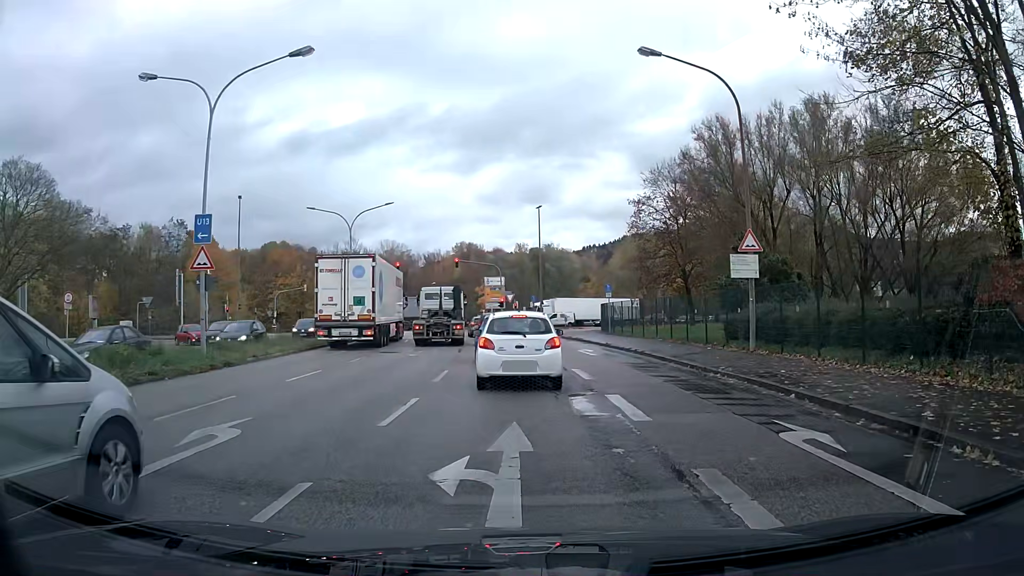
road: primary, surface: asphalt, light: Day
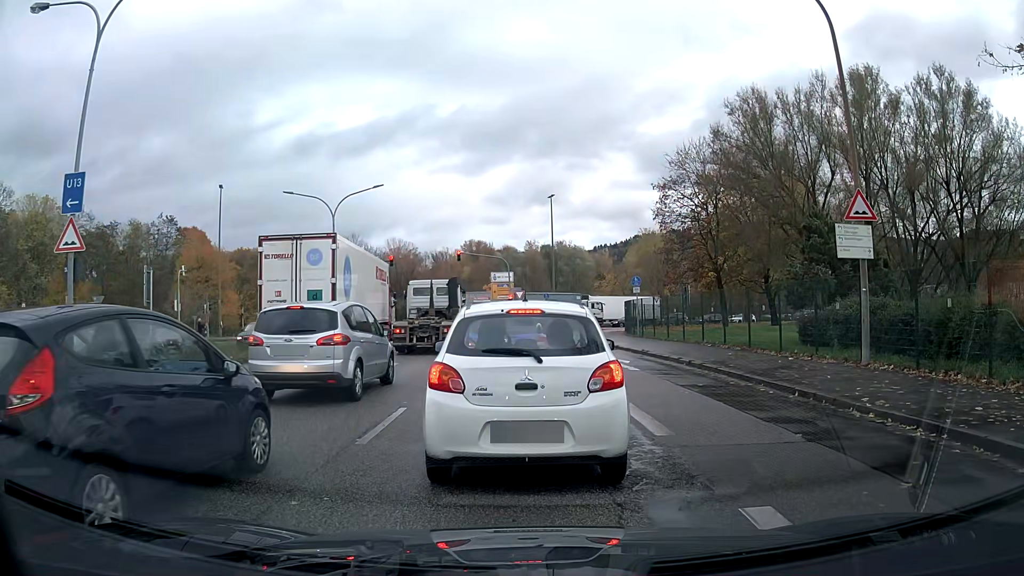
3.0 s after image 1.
(-0.1, +7.0) m; -1°
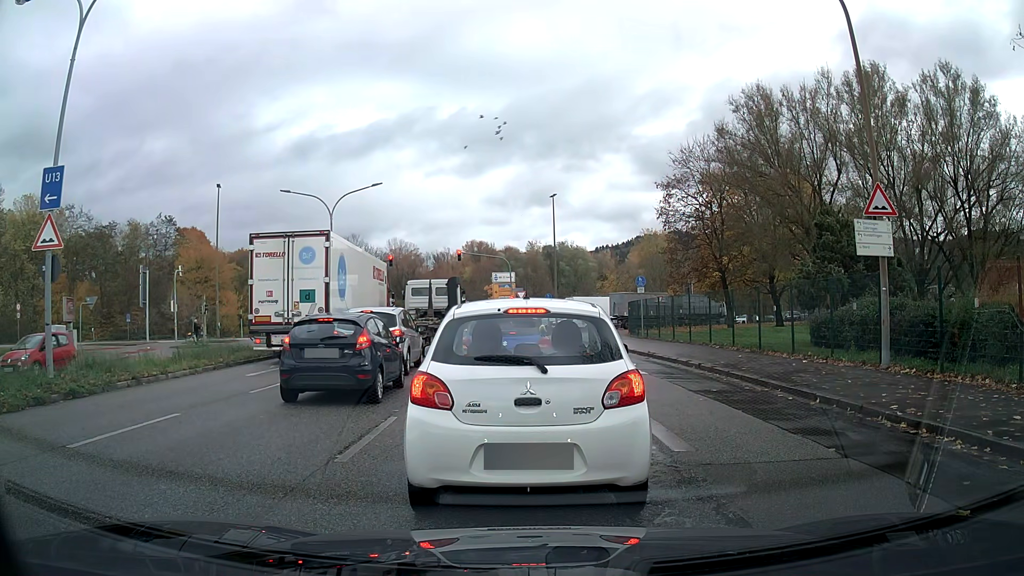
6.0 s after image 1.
(0.0, +0.9) m; 0°
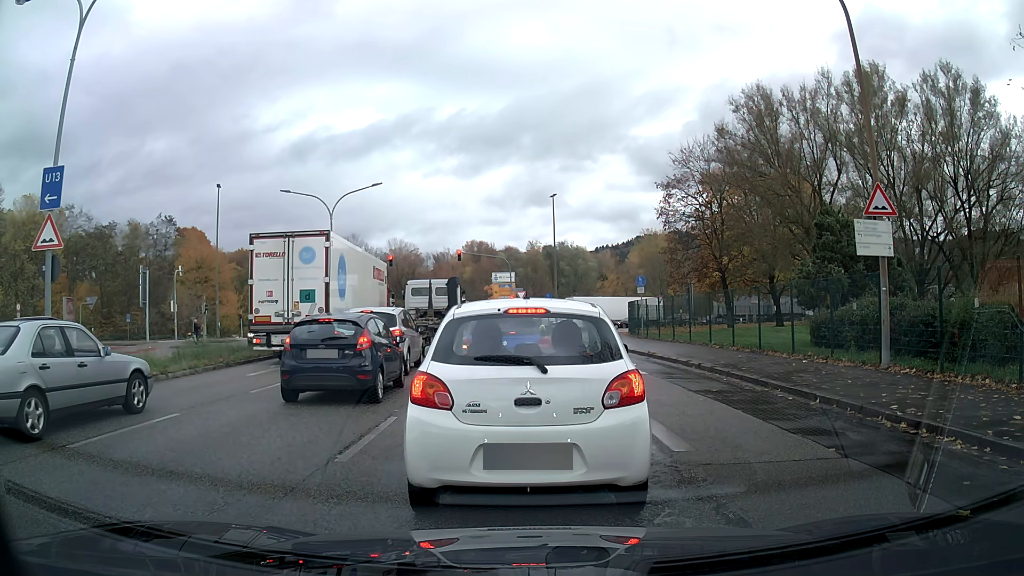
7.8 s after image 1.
(0.0, 0.0) m; 0°
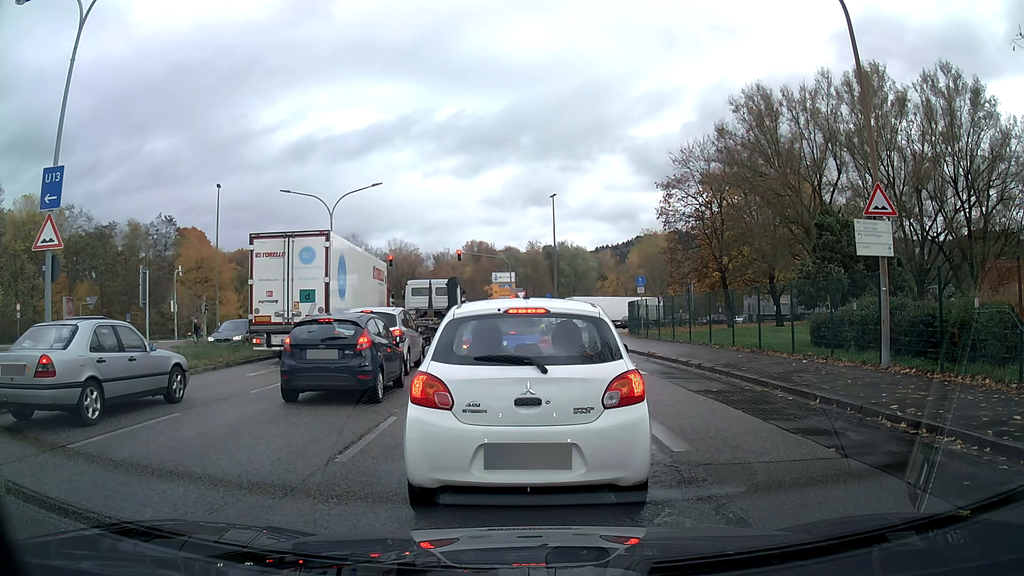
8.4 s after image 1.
(0.0, 0.0) m; 0°
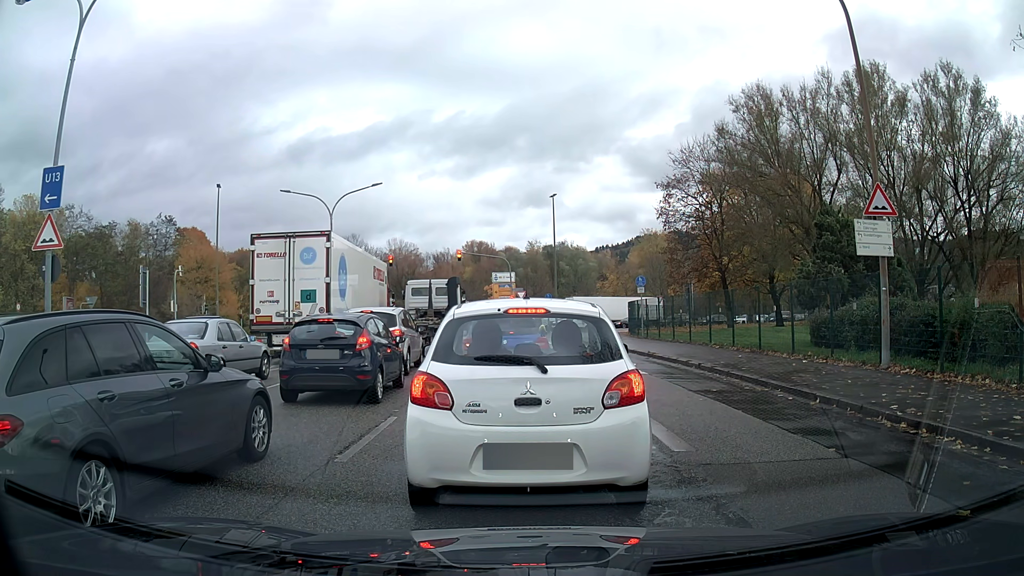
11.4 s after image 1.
(0.0, 0.0) m; 0°
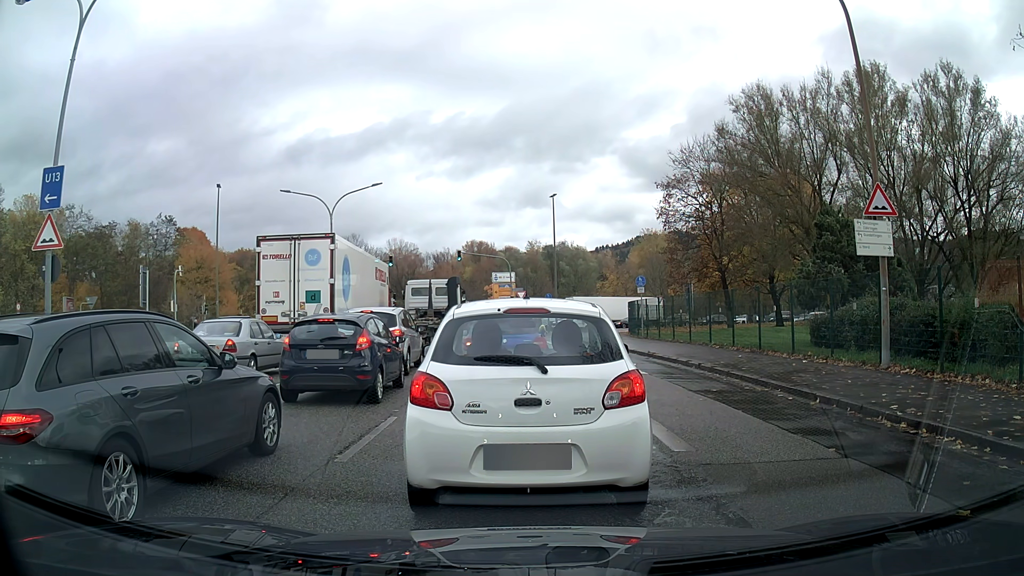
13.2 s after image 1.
(0.0, 0.0) m; 0°
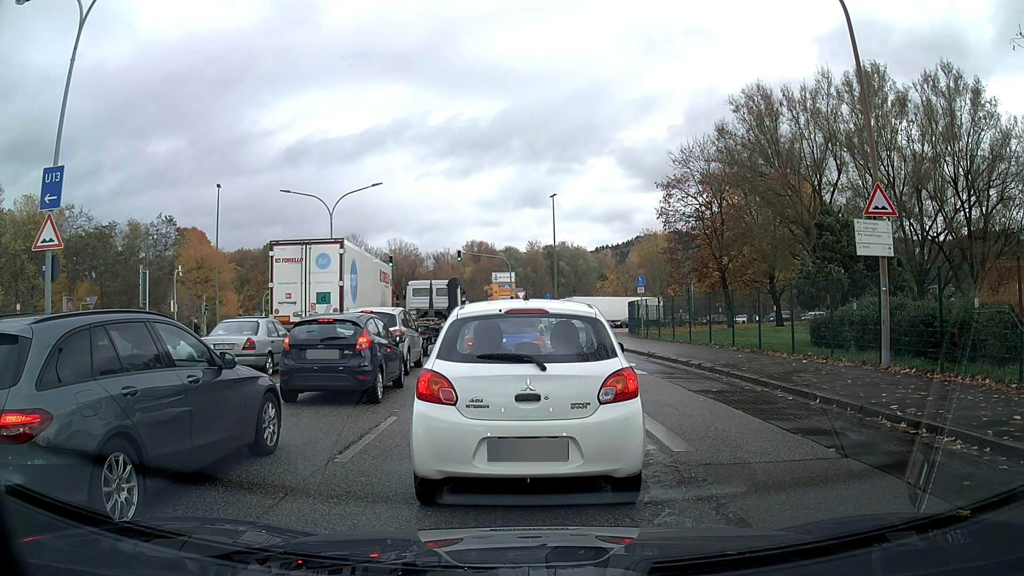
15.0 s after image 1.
(0.0, 0.0) m; 0°
(0, +10) (-1, +20) (-1, +30) (-2, +40) (-4, +50) (-6, +59) (-13, +67) (-22, +69) (-32, +67) (-41, +63) m
